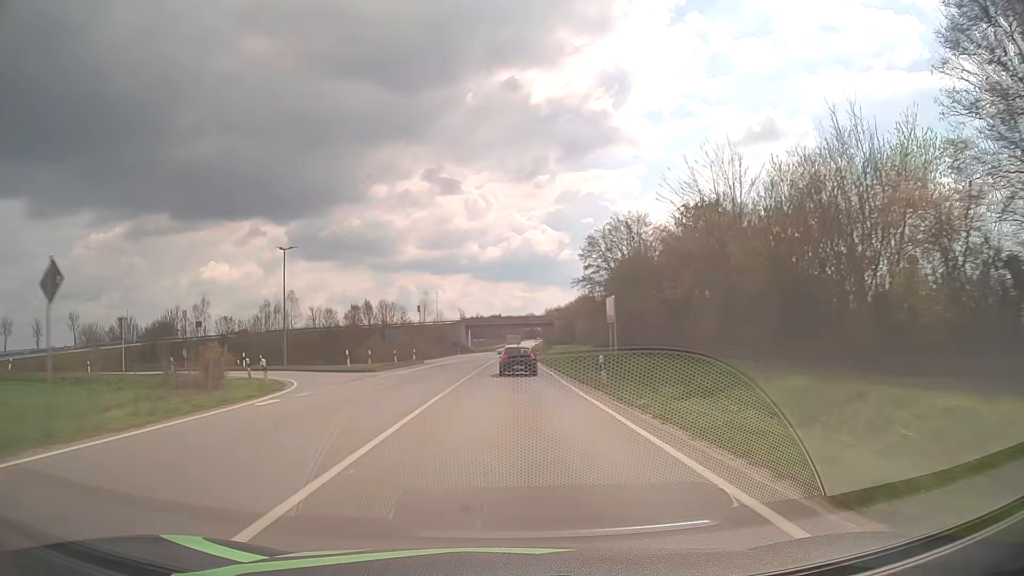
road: primary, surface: asphalt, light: Day
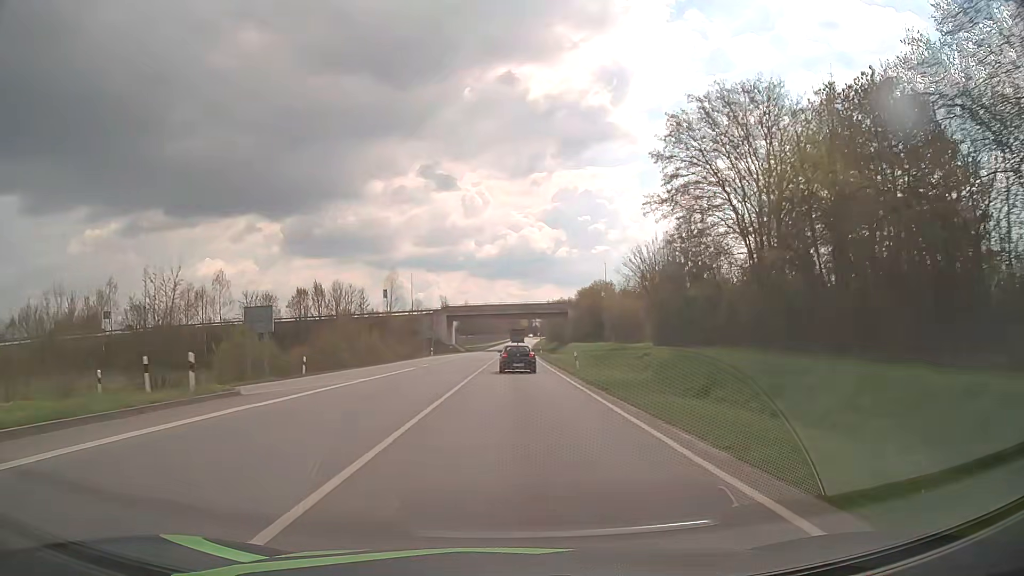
(+0.1, +39.3) m; 0°
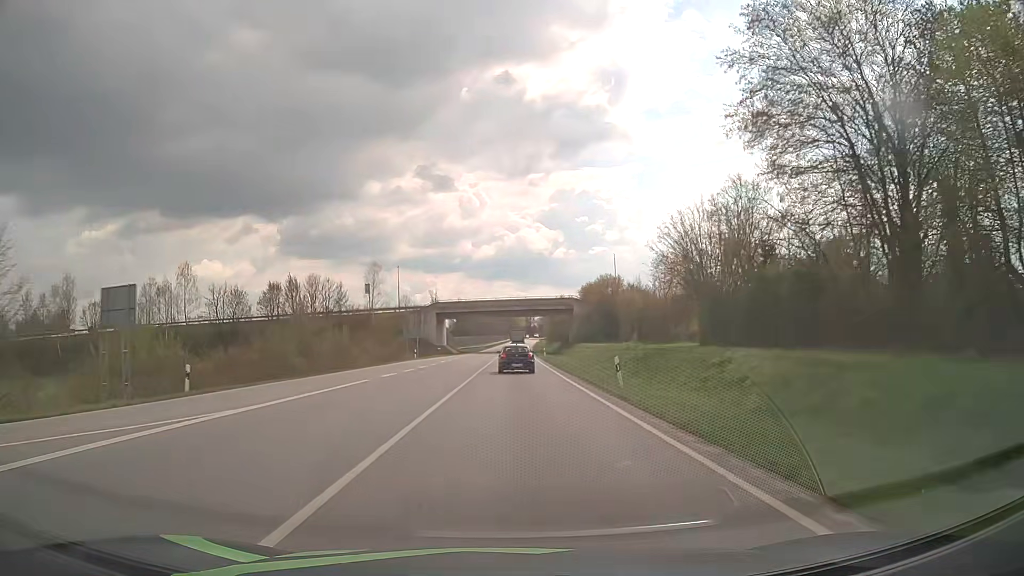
(0.0, +13.2) m; 0°
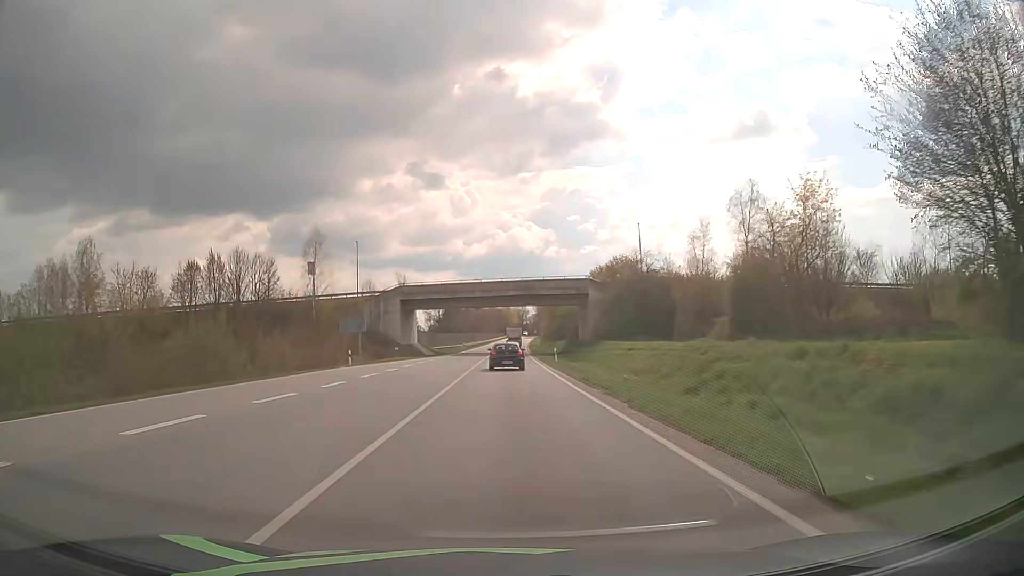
(+0.2, +26.6) m; +1°
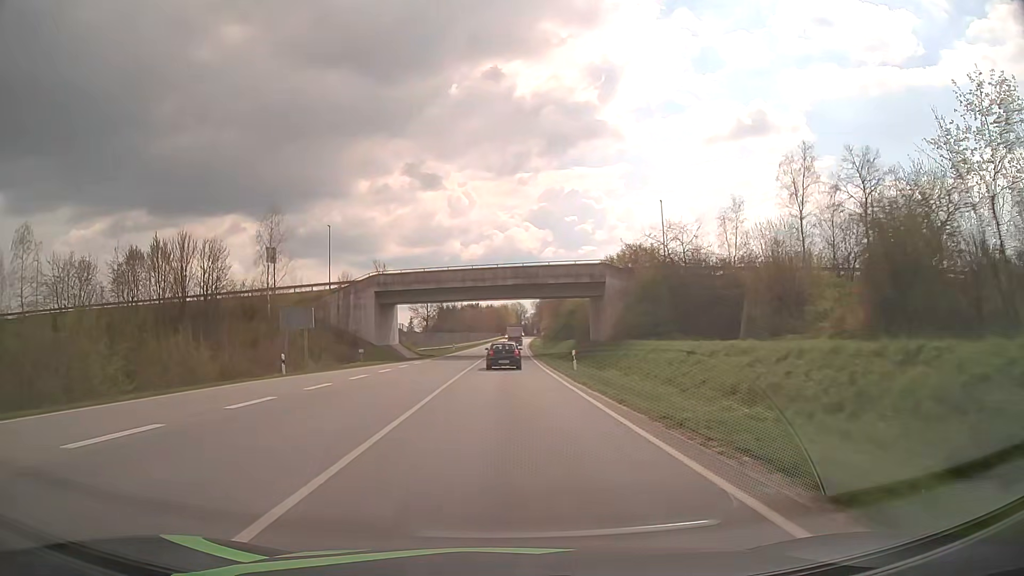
(0.0, +13.4) m; 0°
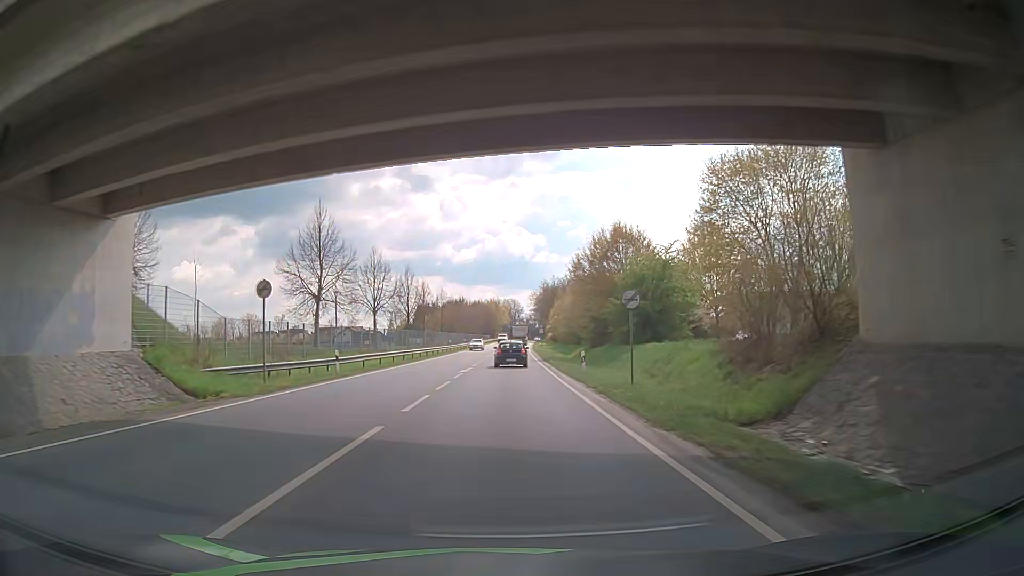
(+0.2, +54.0) m; +1°
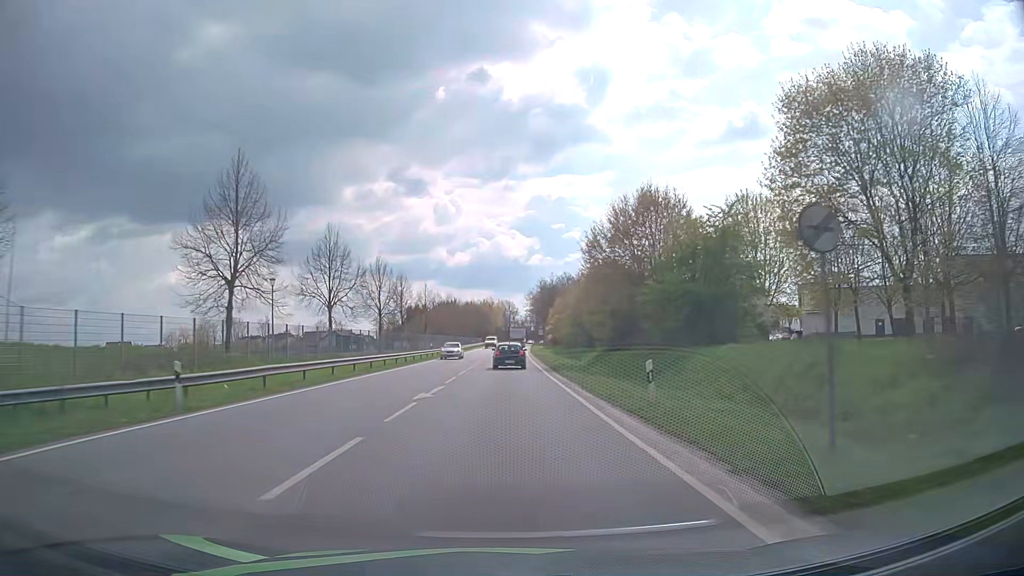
(-0.1, +13.6) m; 0°
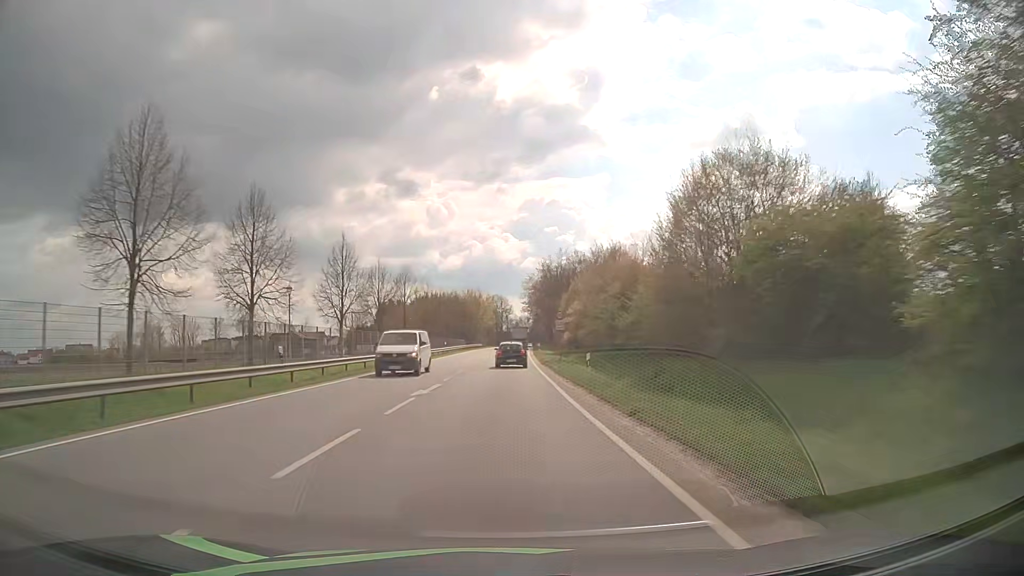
(+0.4, +40.8) m; +1°
(0, +10) (0, +20) (0, +30) (0, +40) (0, +50) (+1, +60) (+1, +70) (+1, +80) (+1, +90) (+2, +100) m
